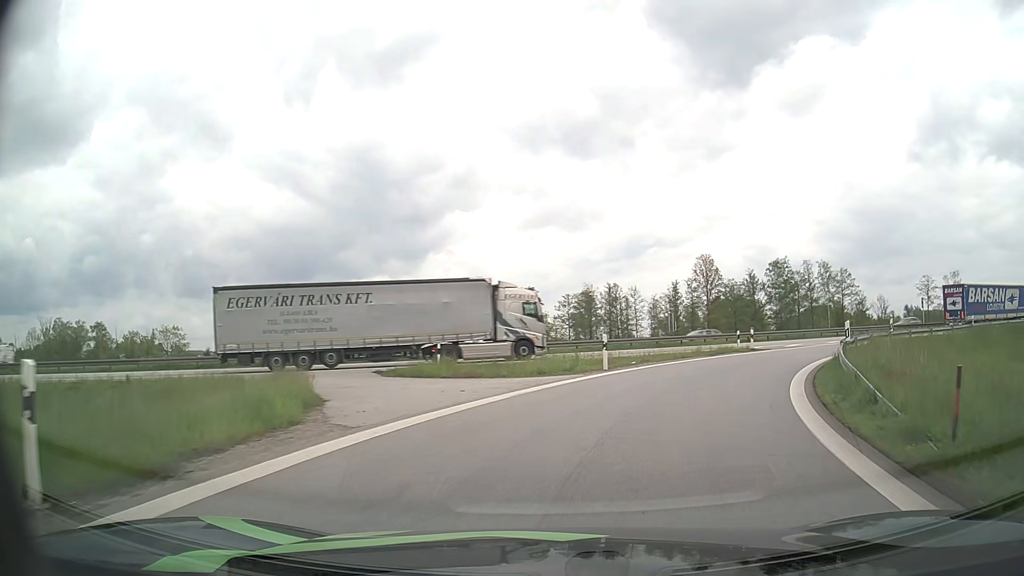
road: motorway_link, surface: asphalt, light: Day
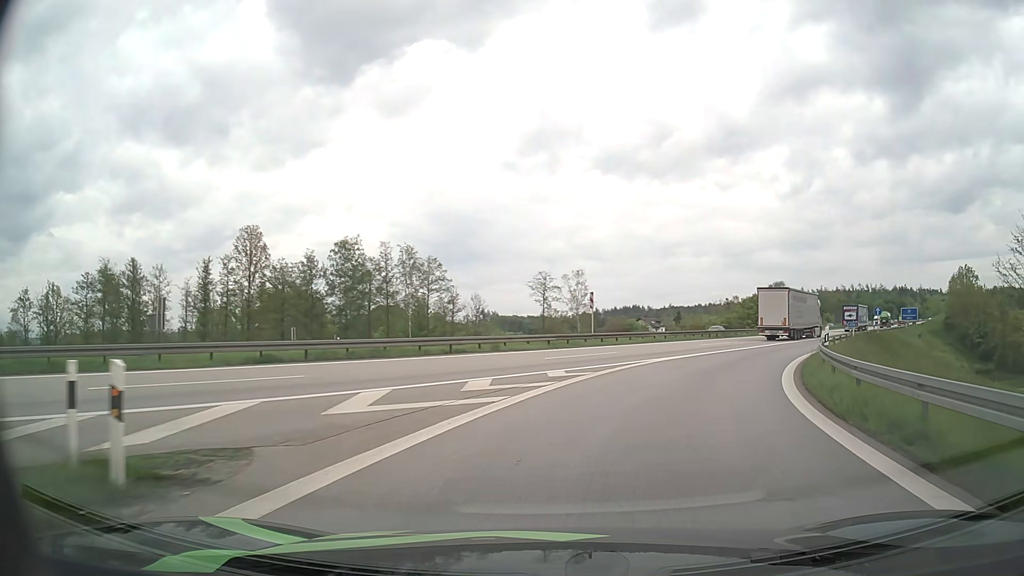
(+9.2, +27.2) m; +36°
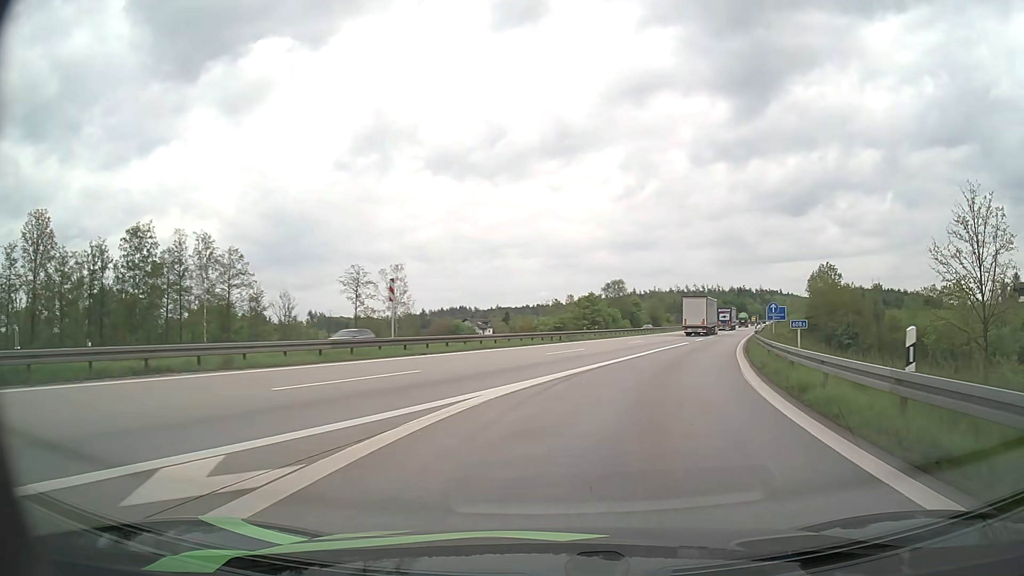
(+1.7, +12.7) m; +15°
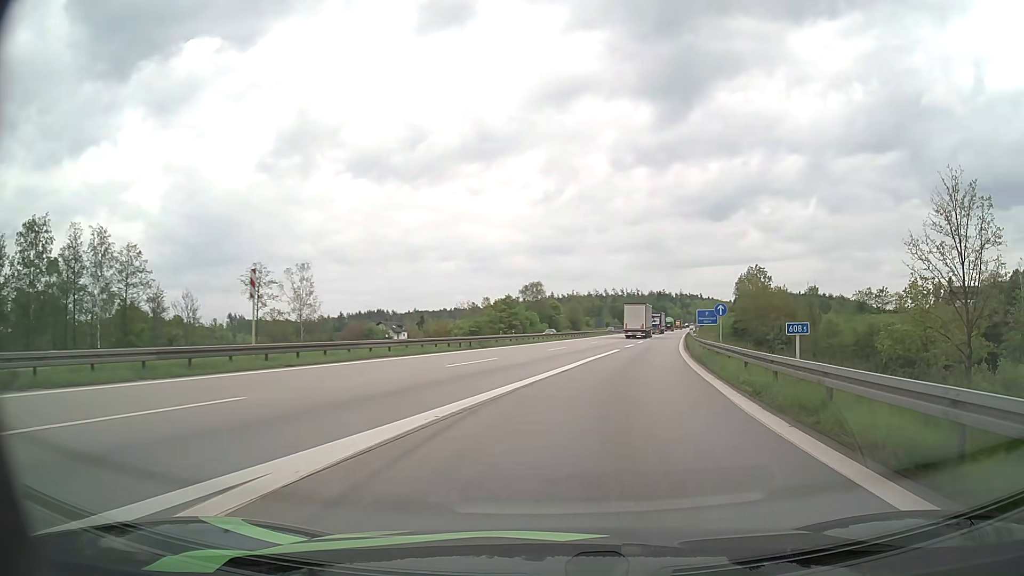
(+0.4, +6.7) m; +6°
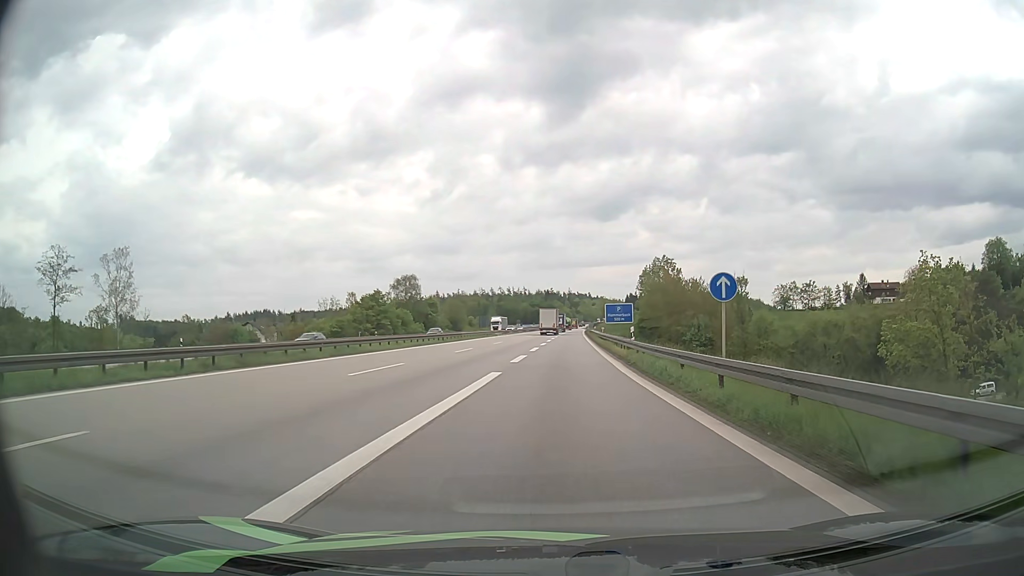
(+2.5, +21.5) m; +10°
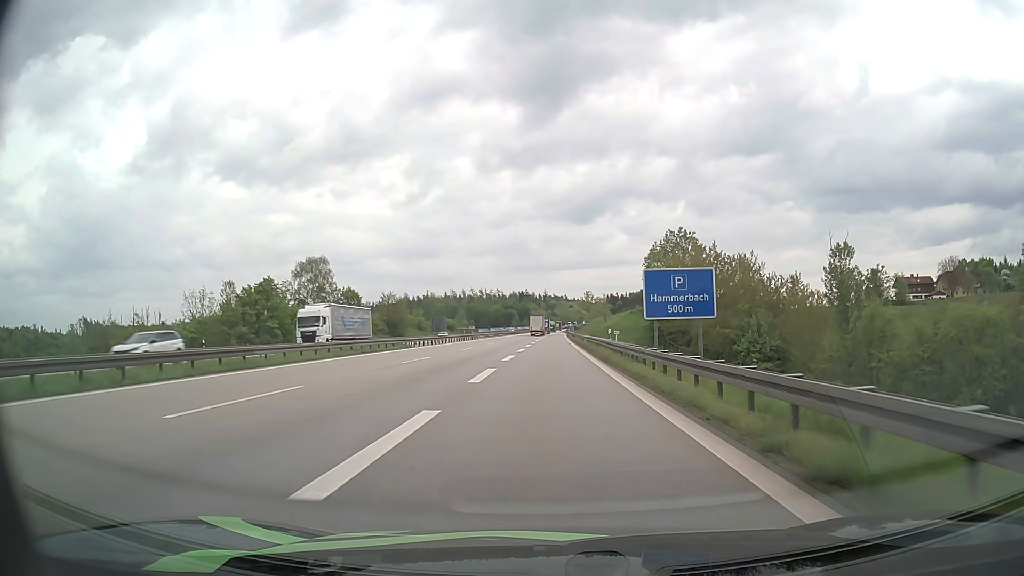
(+1.3, +45.3) m; +2°
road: motorway
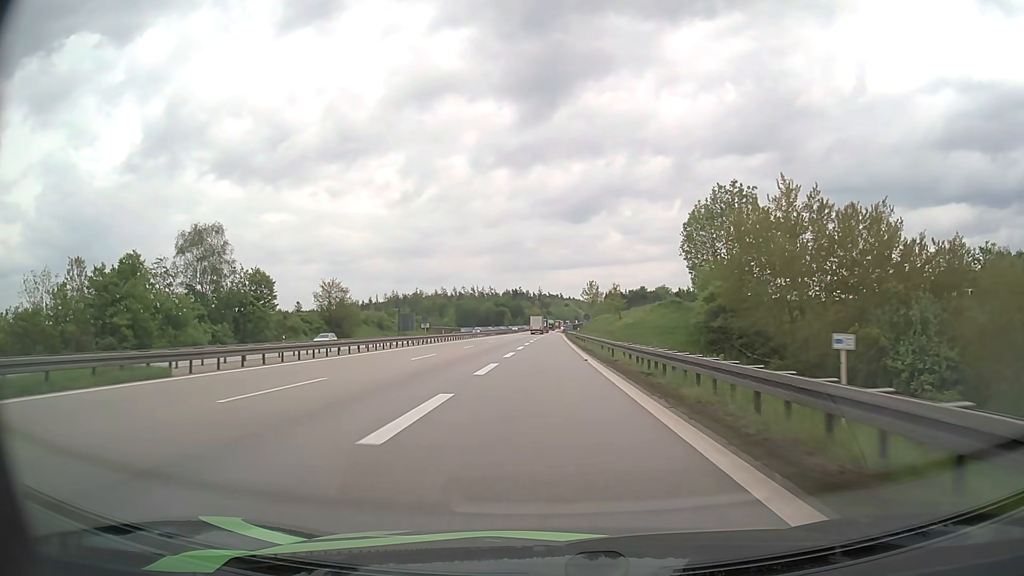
(+0.2, +33.8) m; +1°
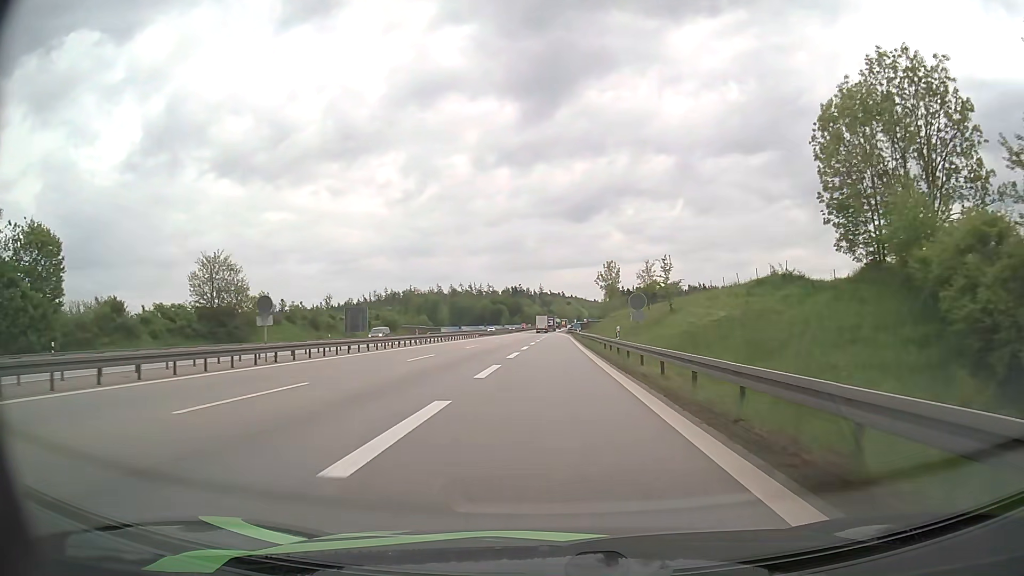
(-0.1, +37.8) m; 0°
(0, +10) (0, +20) (0, +30) (-1, +40) (-1, +50) (-1, +60) (-1, +70) (-1, +80) (-2, +90) (-2, +100) m
